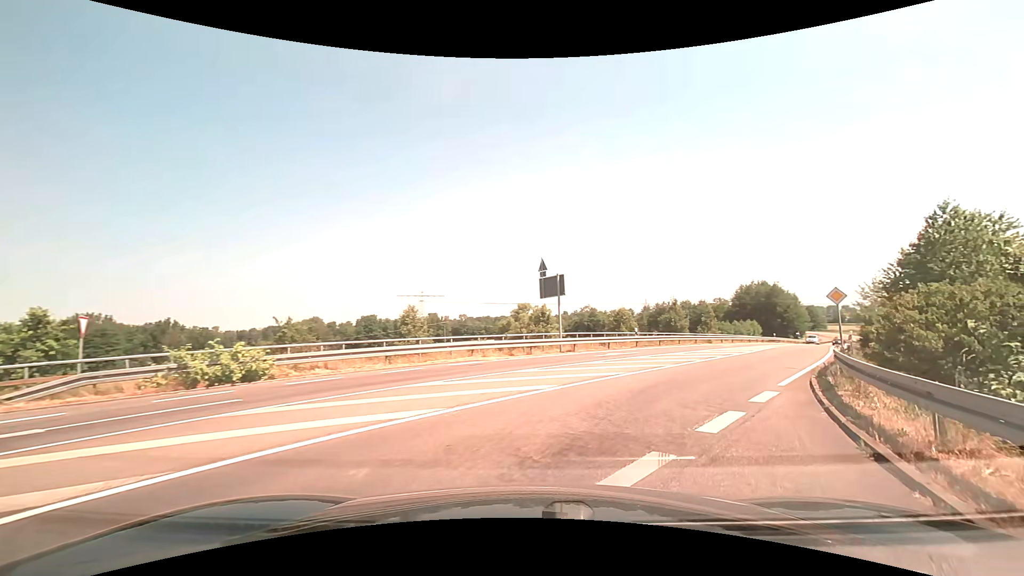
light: Day
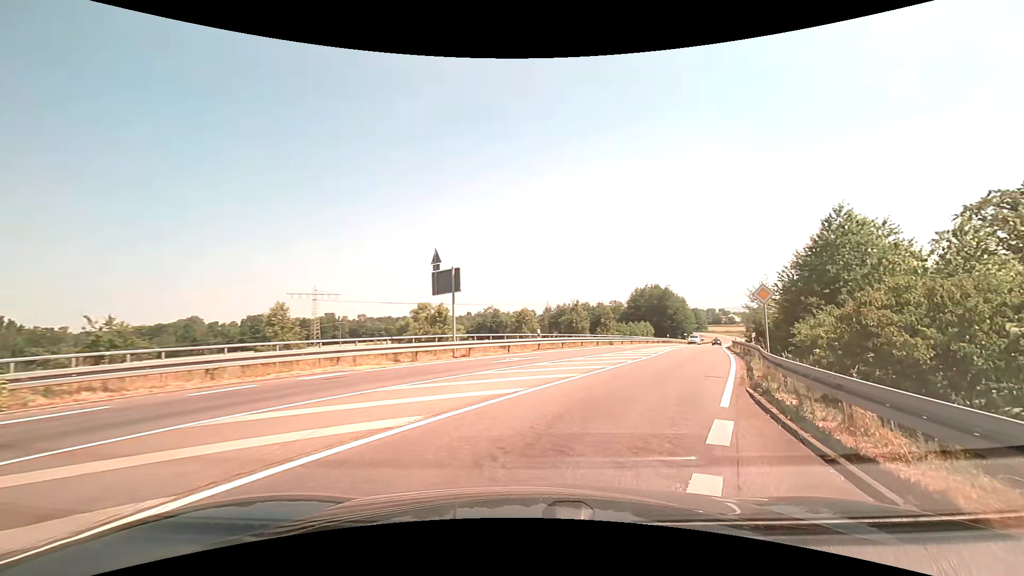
(+0.4, +3.8) m; +10°
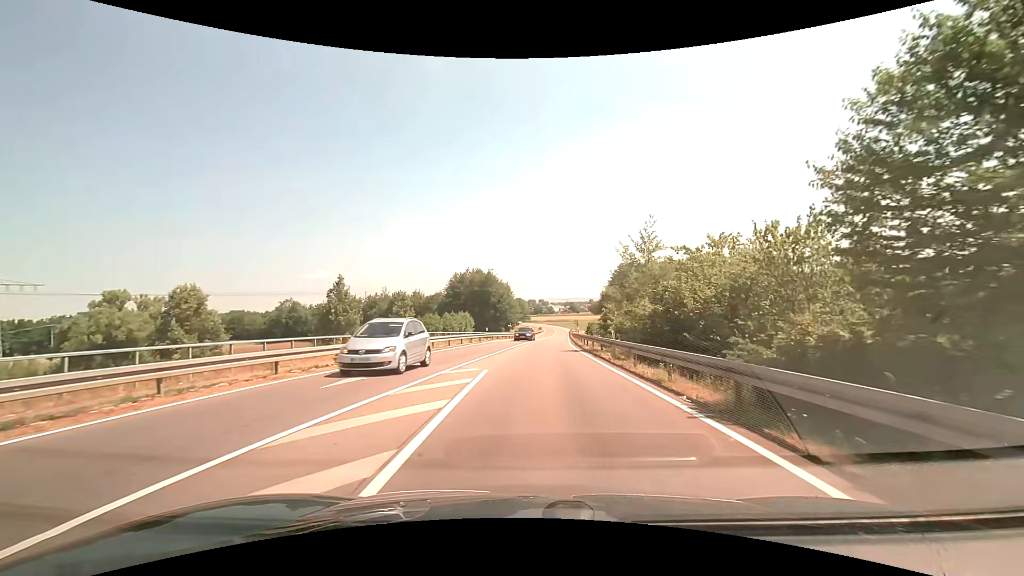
(+7.5, +26.8) m; +19°
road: secondary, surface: asphalt
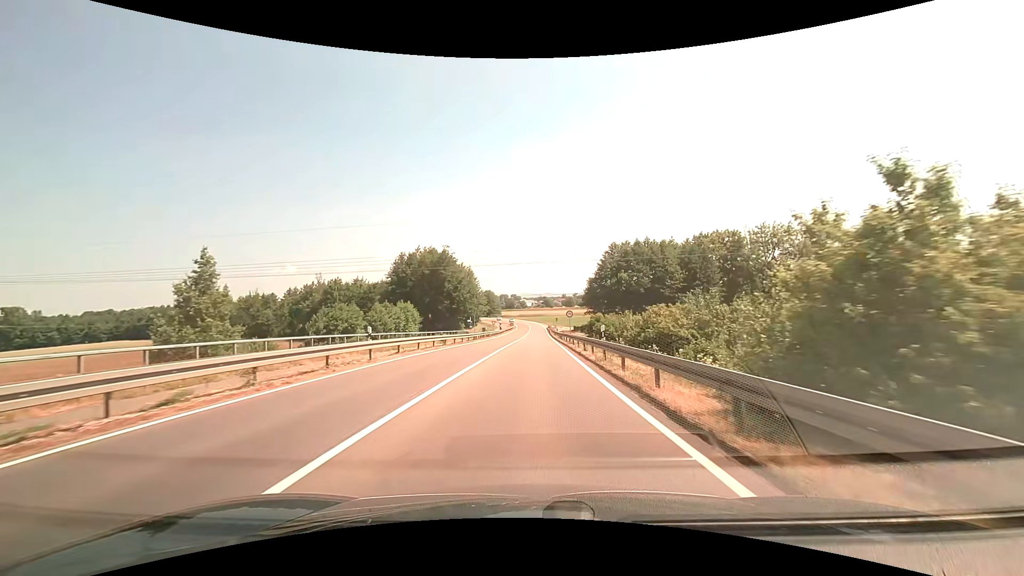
(+1.0, +30.4) m; +3°
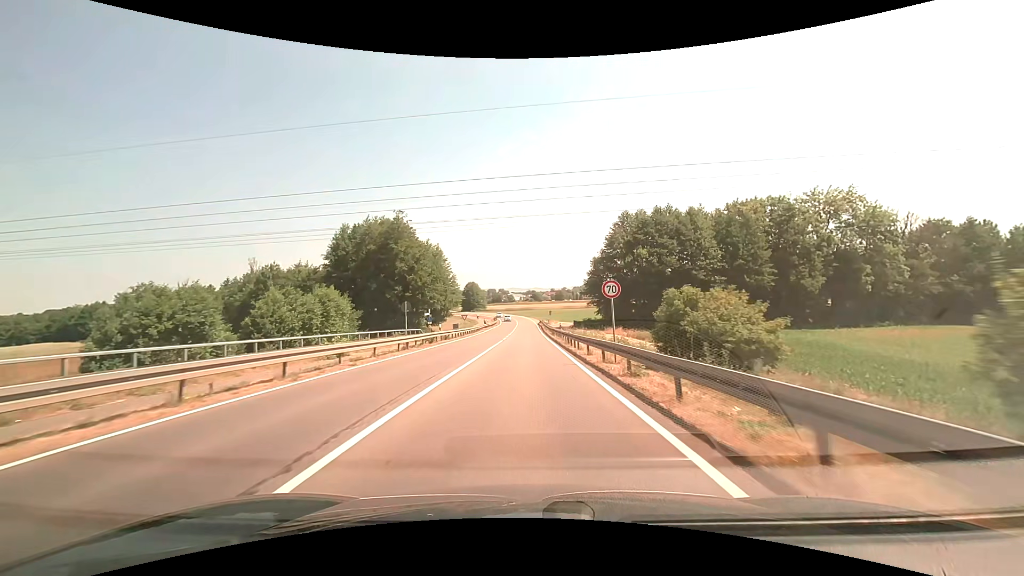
(+0.4, +26.5) m; +1°
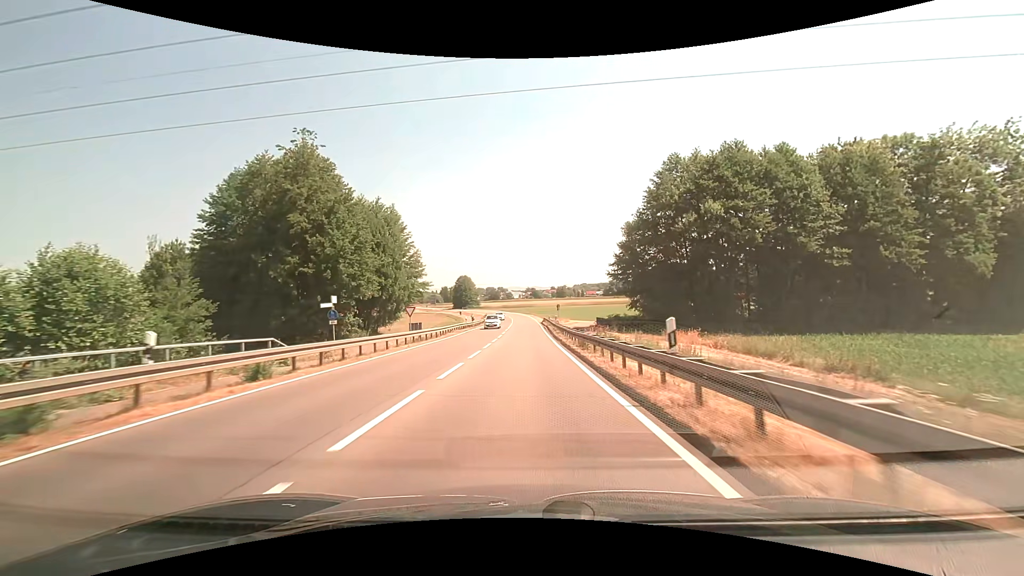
(0.0, +28.9) m; 0°
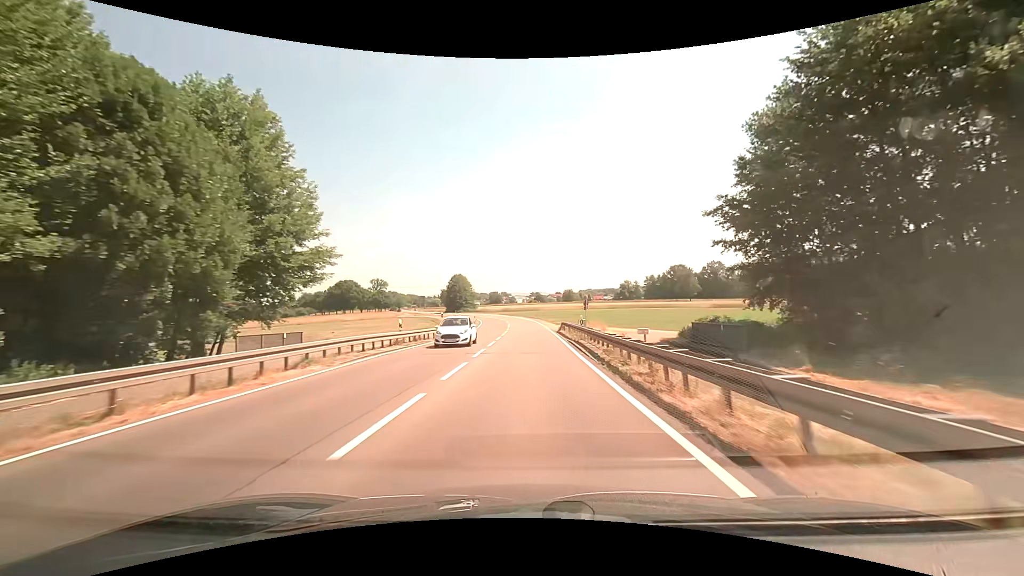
(-0.2, +30.8) m; 0°
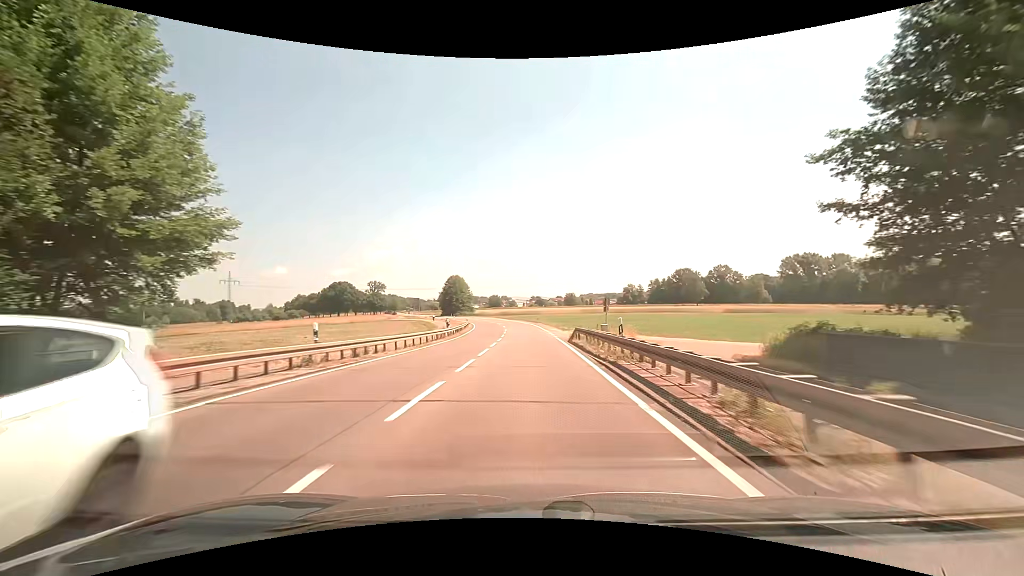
(0.0, +10.6) m; 0°
(0, +10) (0, +20) (0, +30) (0, +40) (-1, +50) (-1, +60) (-2, +70) (-4, +80) (-5, +90) (-7, +100) m
